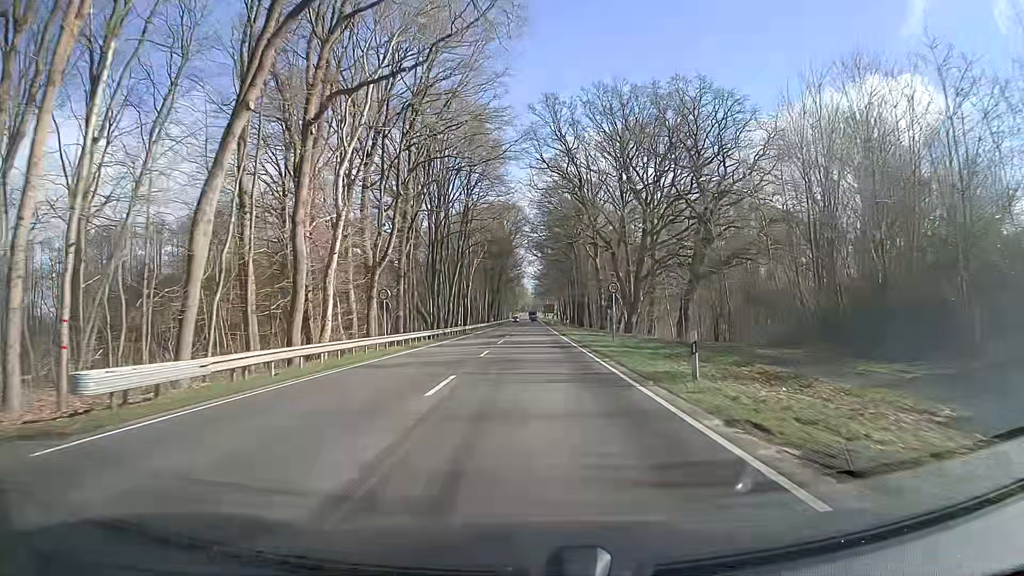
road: primary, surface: asphalt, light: Day
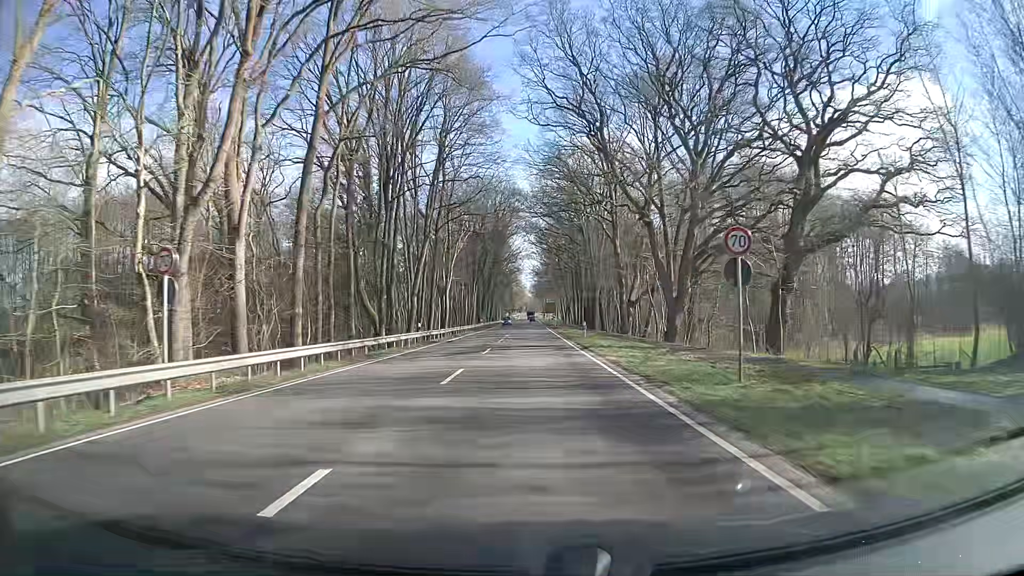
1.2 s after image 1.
(+0.1, +21.9) m; 0°
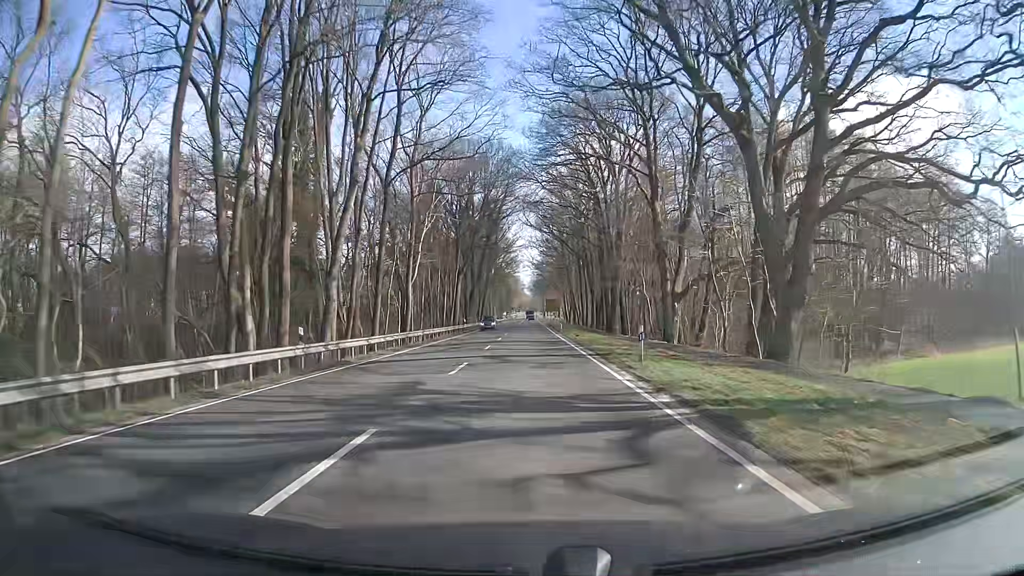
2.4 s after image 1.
(+0.1, +21.9) m; 0°
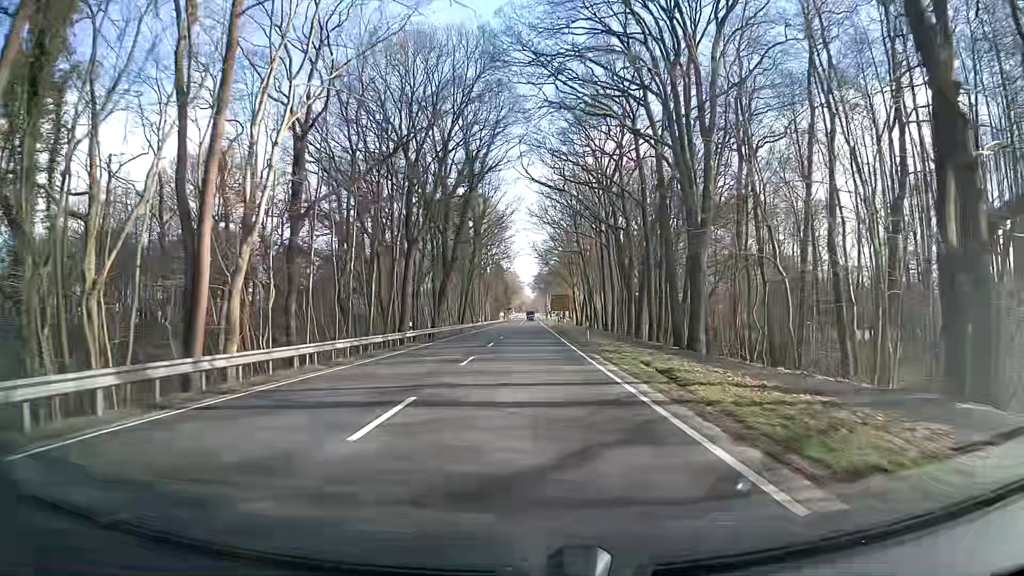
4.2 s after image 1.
(-0.1, +32.7) m; 0°
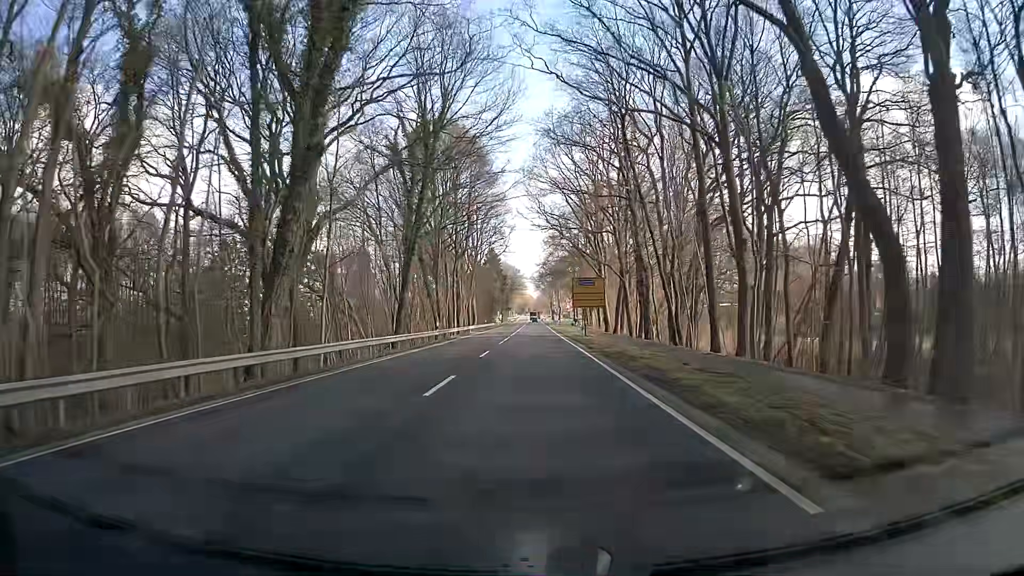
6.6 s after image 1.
(+0.1, +43.6) m; +1°
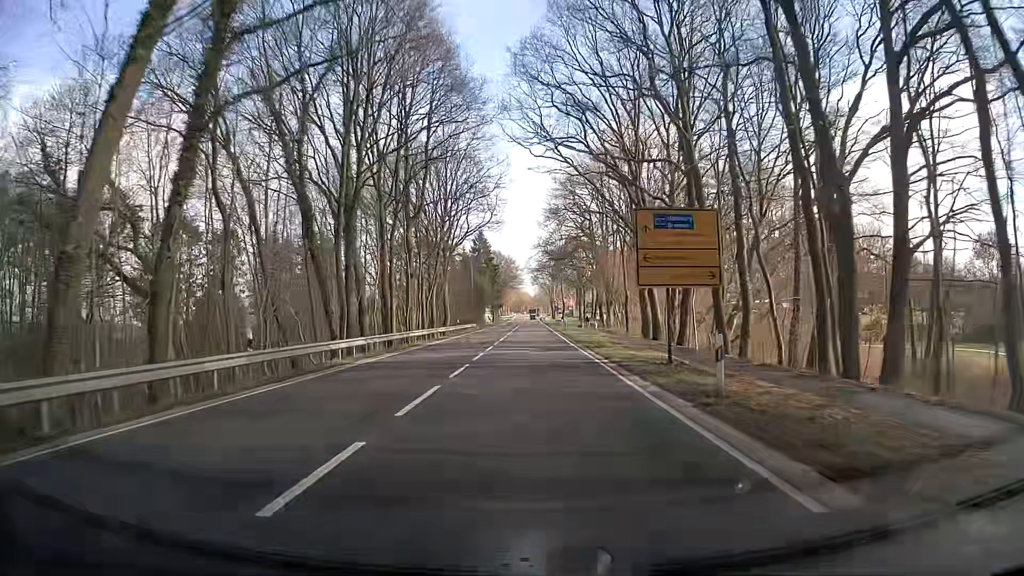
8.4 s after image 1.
(-0.4, +32.7) m; -1°
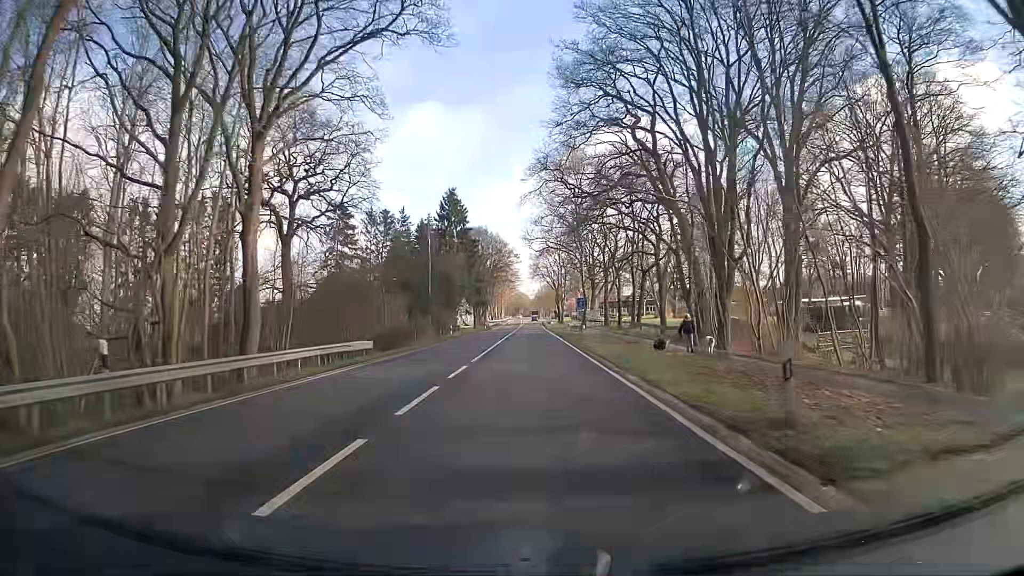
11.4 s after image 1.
(-0.3, +54.6) m; -1°
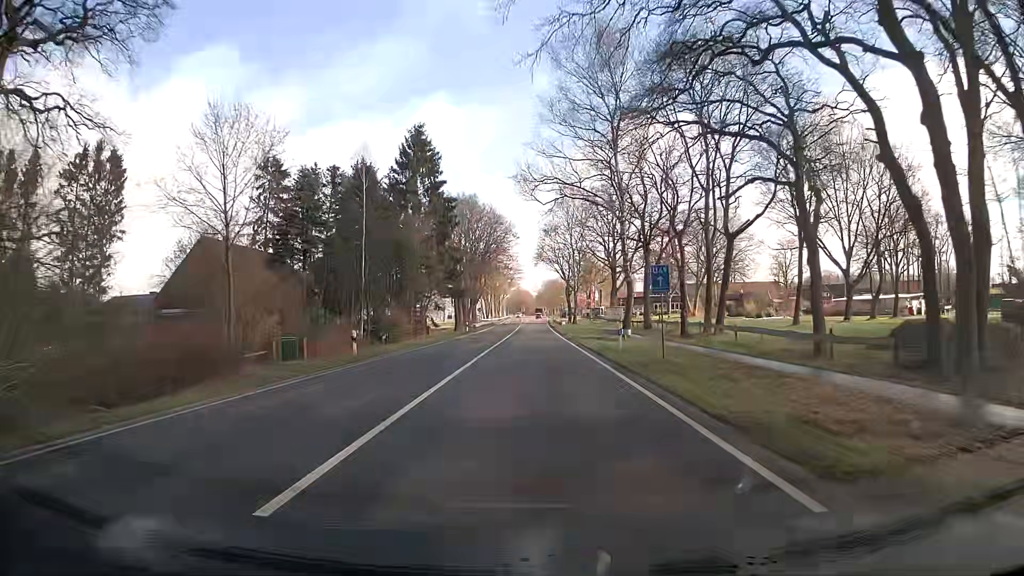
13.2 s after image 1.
(+0.4, +32.7) m; +1°
(0, +10) (0, +20) (0, +30) (0, +40) (-1, +50) (-1, +60) (-1, +70) (-1, +80) (-1, +90) (-1, +100) m
